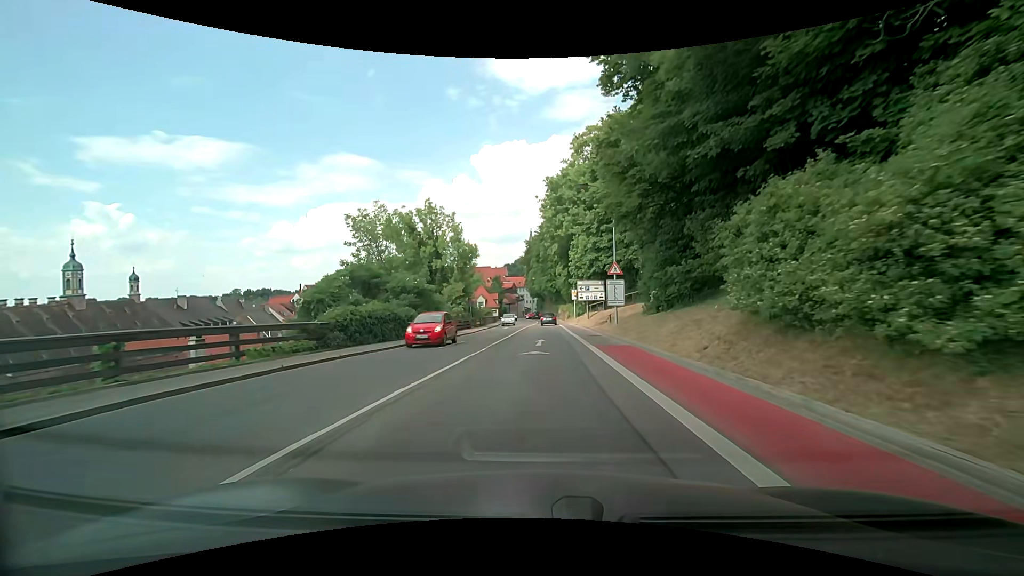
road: secondary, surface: asphalt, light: Day
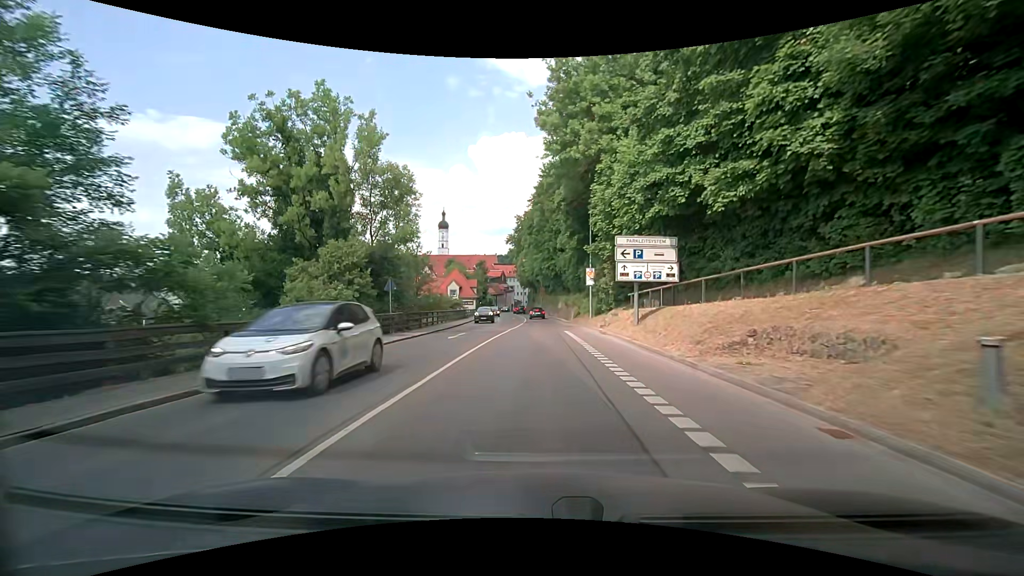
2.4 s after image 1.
(+0.2, +27.5) m; 0°
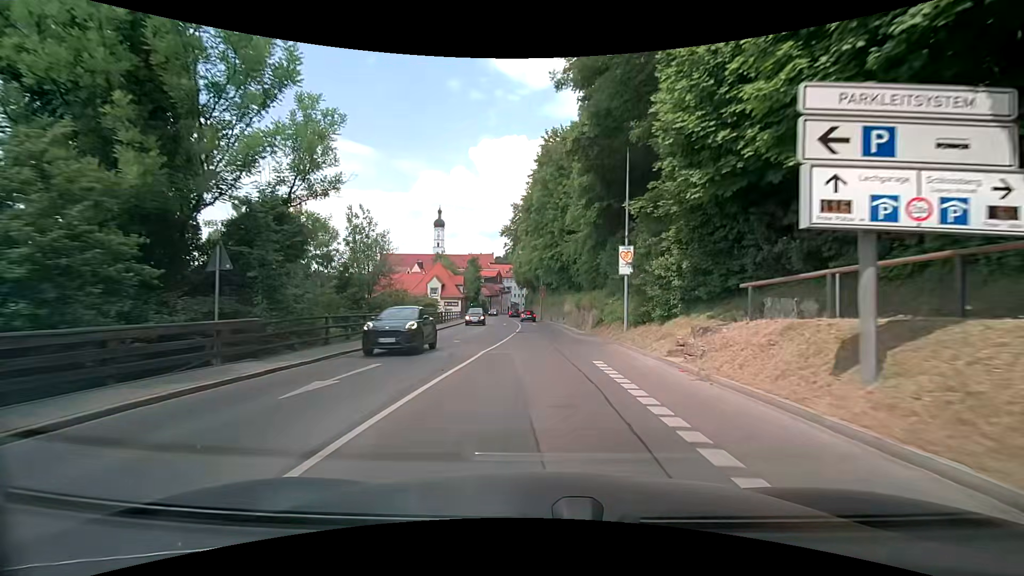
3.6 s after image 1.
(+0.1, +14.7) m; 0°
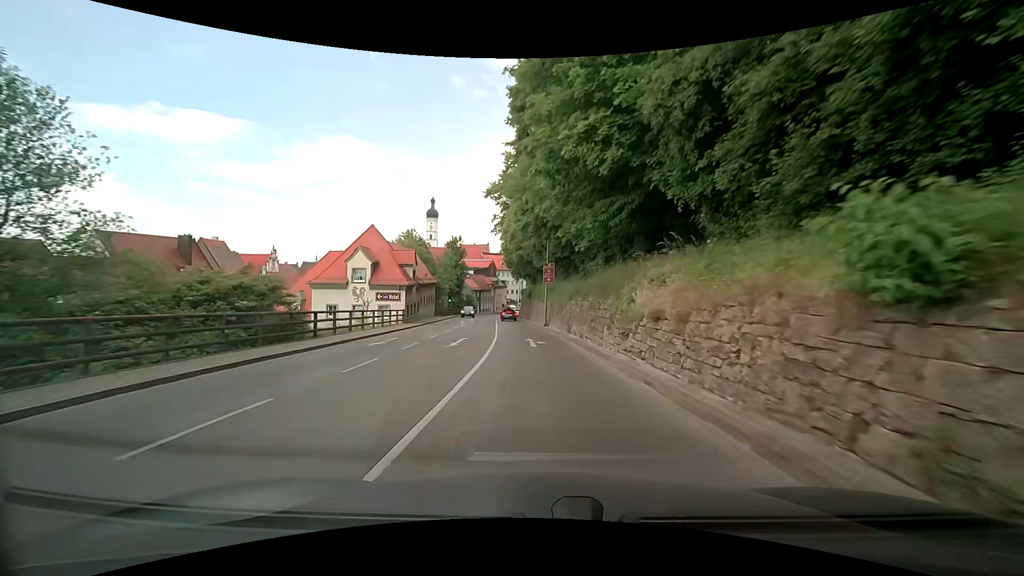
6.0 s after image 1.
(0.0, +29.5) m; 0°
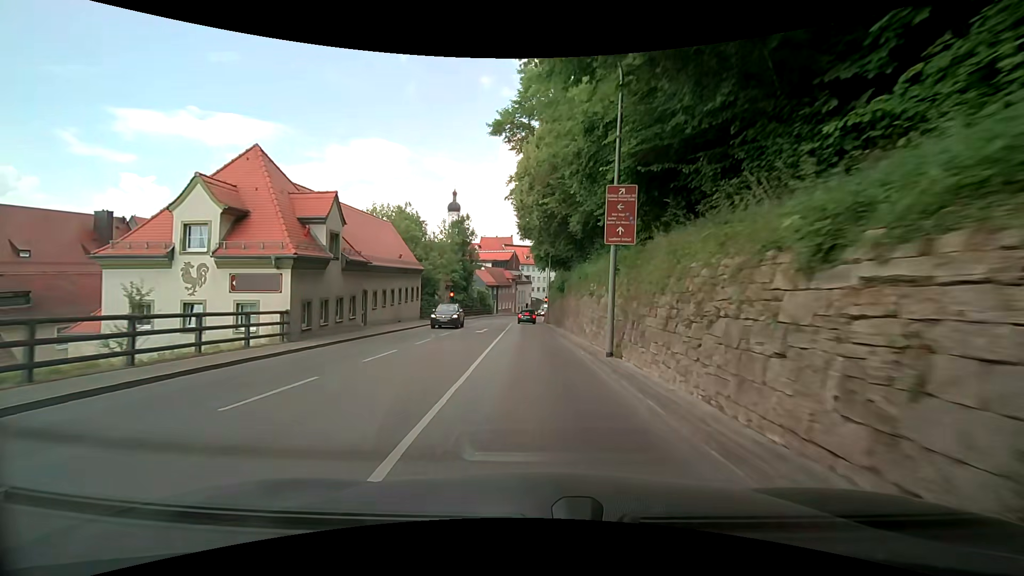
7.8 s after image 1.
(-0.4, +21.8) m; -3°
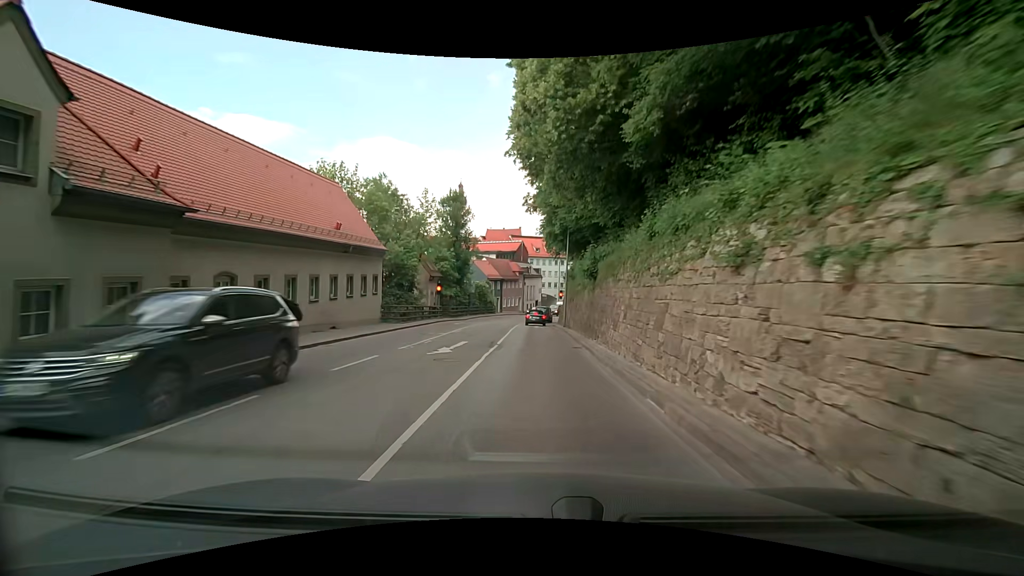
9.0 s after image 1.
(-0.2, +14.1) m; -3°
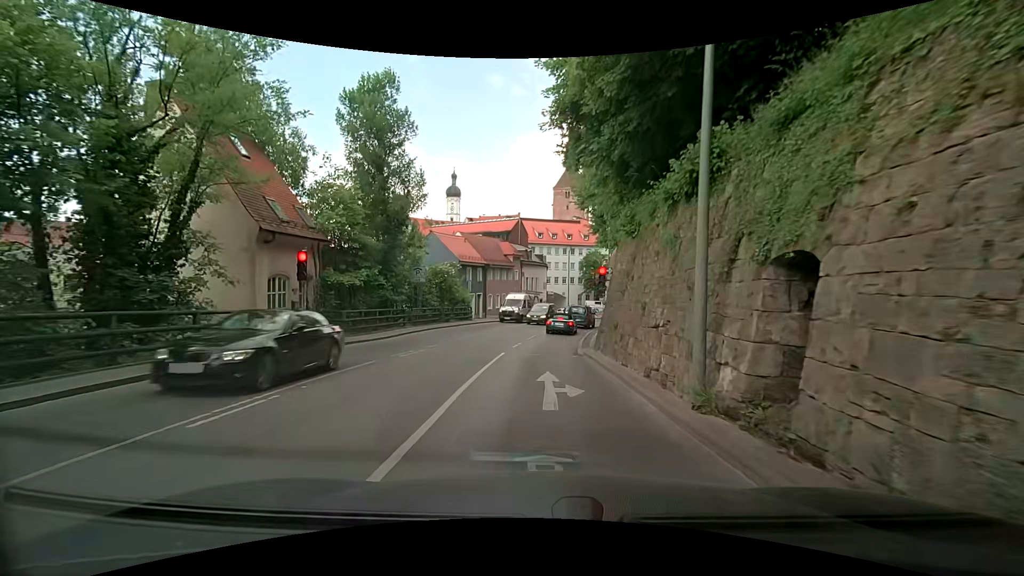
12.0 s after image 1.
(+0.4, +27.9) m; 0°
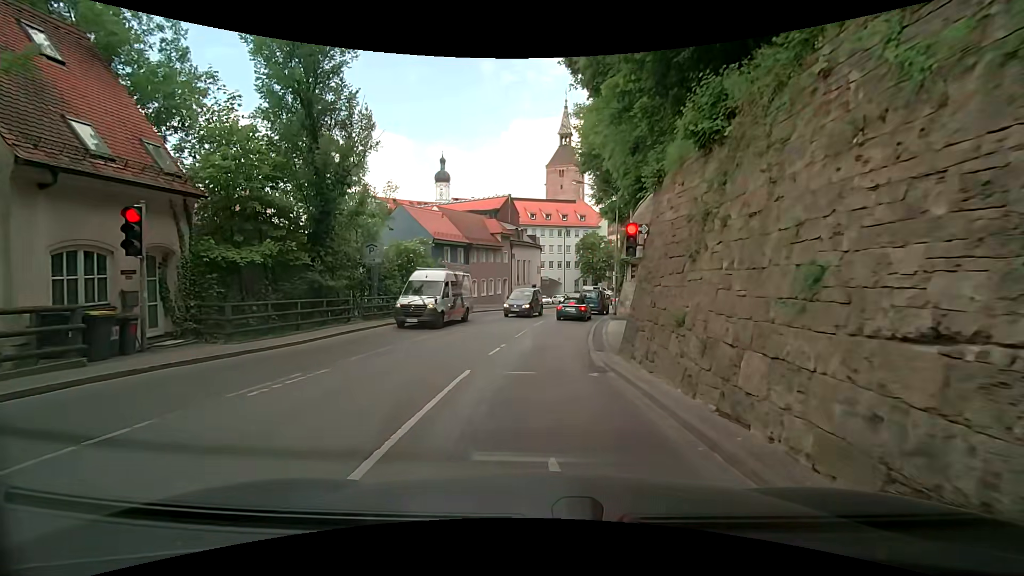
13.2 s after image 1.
(+0.5, +7.4) m; +3°
